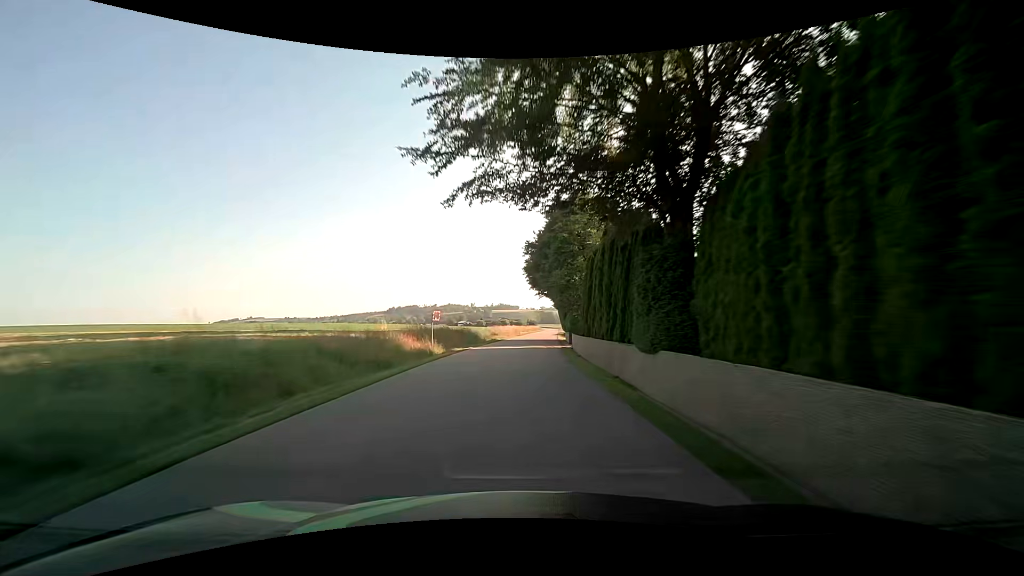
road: tertiary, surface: asphalt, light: Day
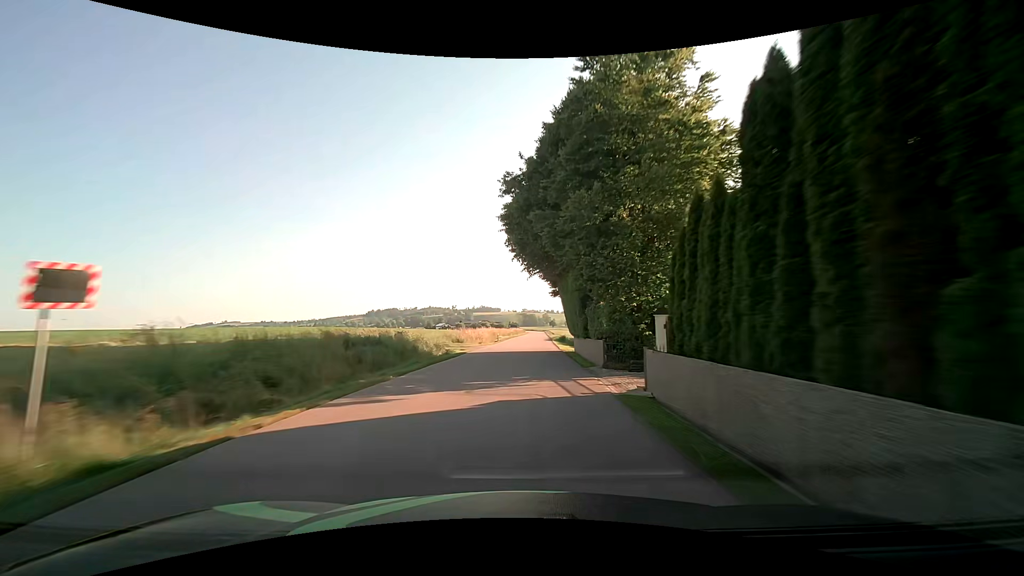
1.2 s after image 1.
(+0.4, +23.3) m; +2°
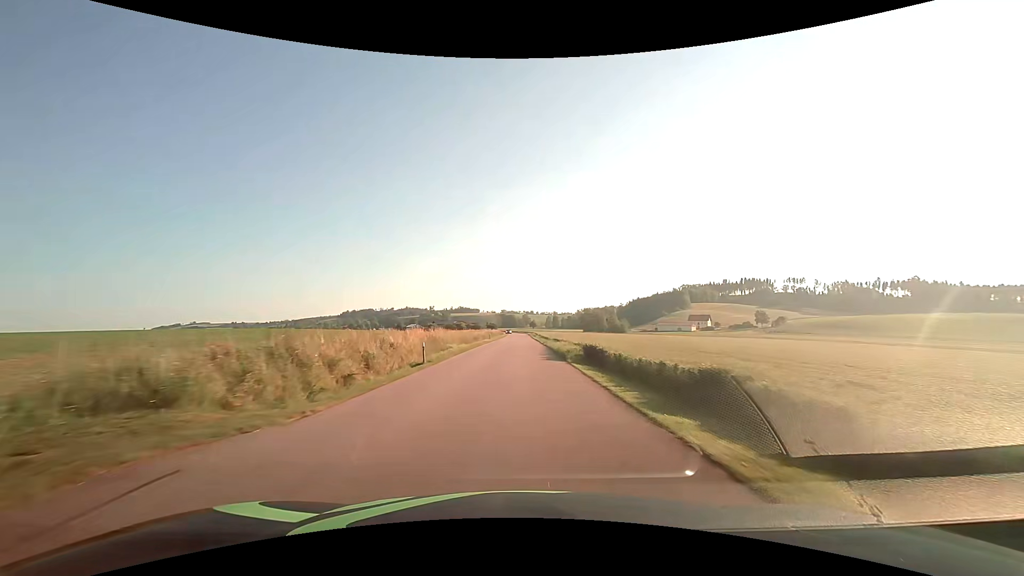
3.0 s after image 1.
(+0.4, +34.7) m; +2°
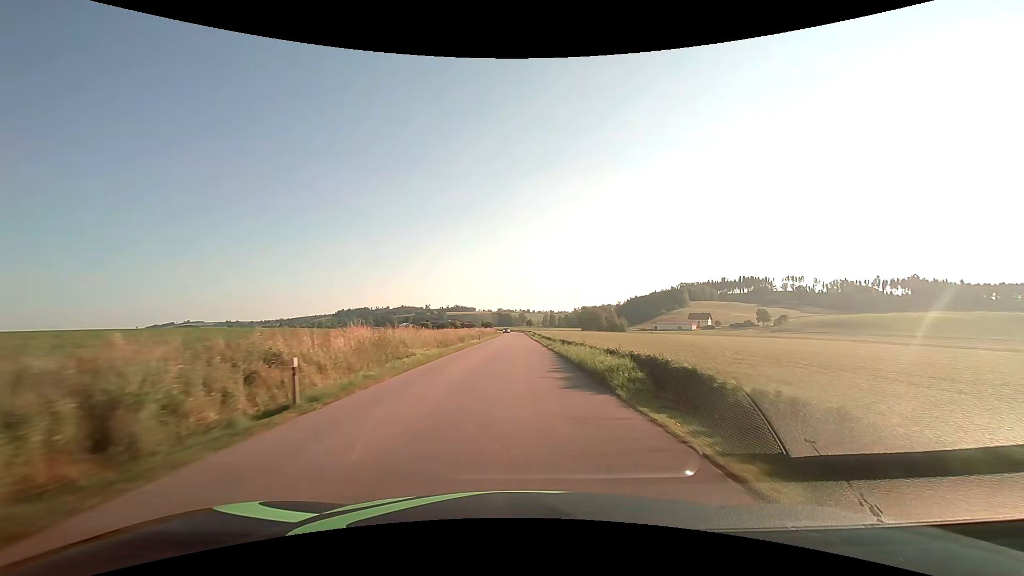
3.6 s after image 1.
(+0.1, +11.5) m; +1°
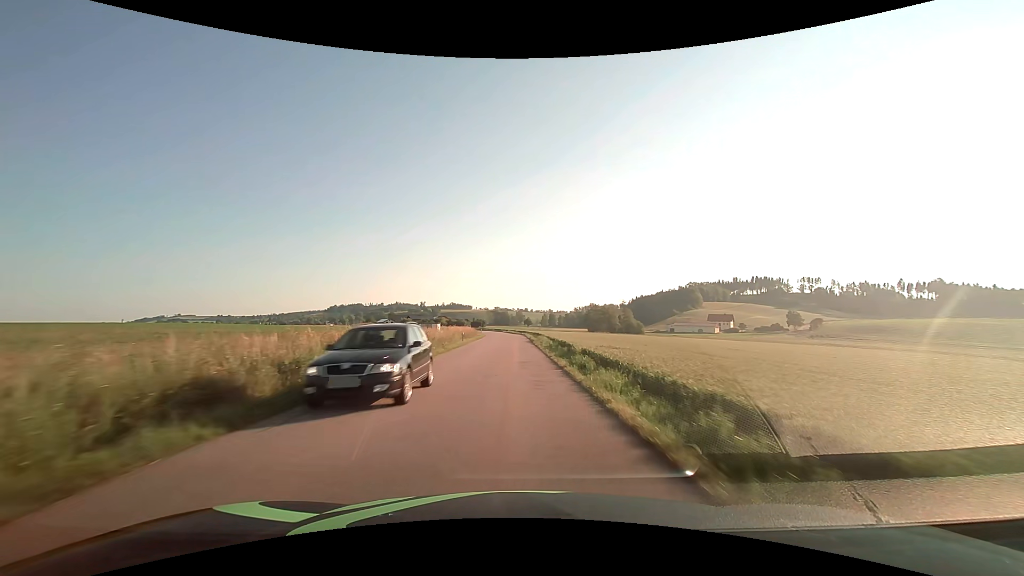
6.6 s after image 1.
(+0.2, +57.3) m; 0°
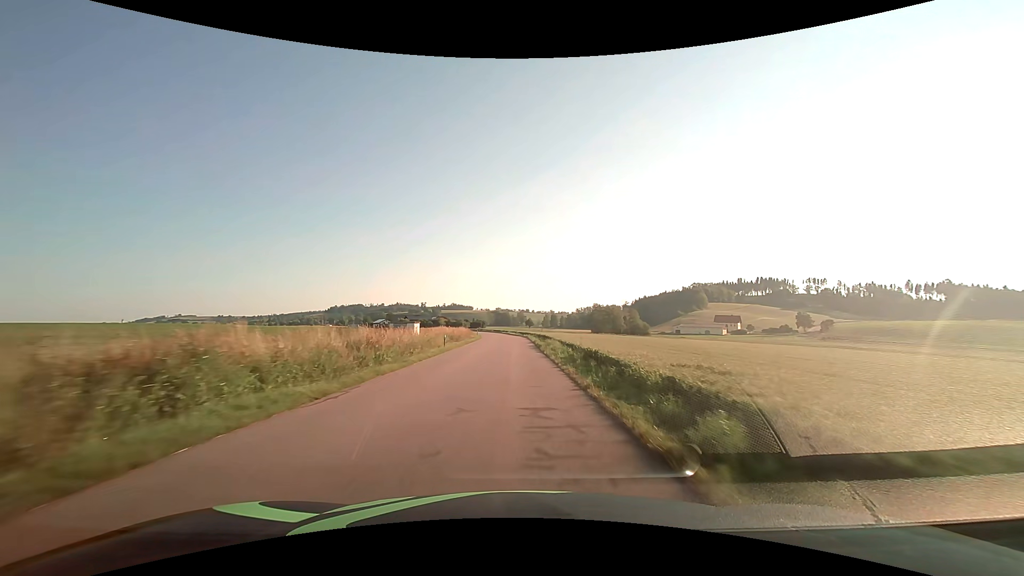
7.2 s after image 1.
(0.0, +11.4) m; 0°
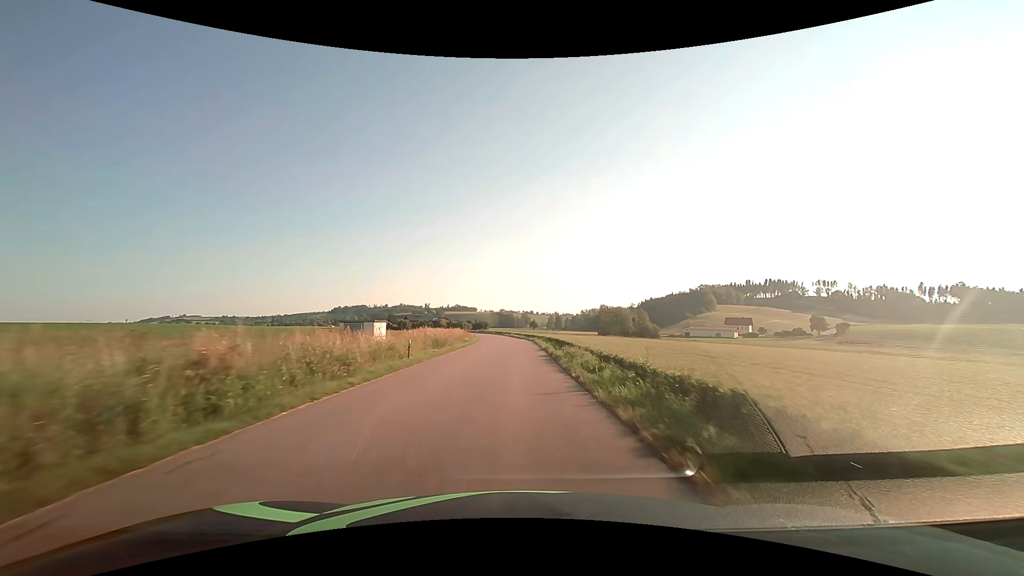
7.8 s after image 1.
(0.0, +11.4) m; -1°
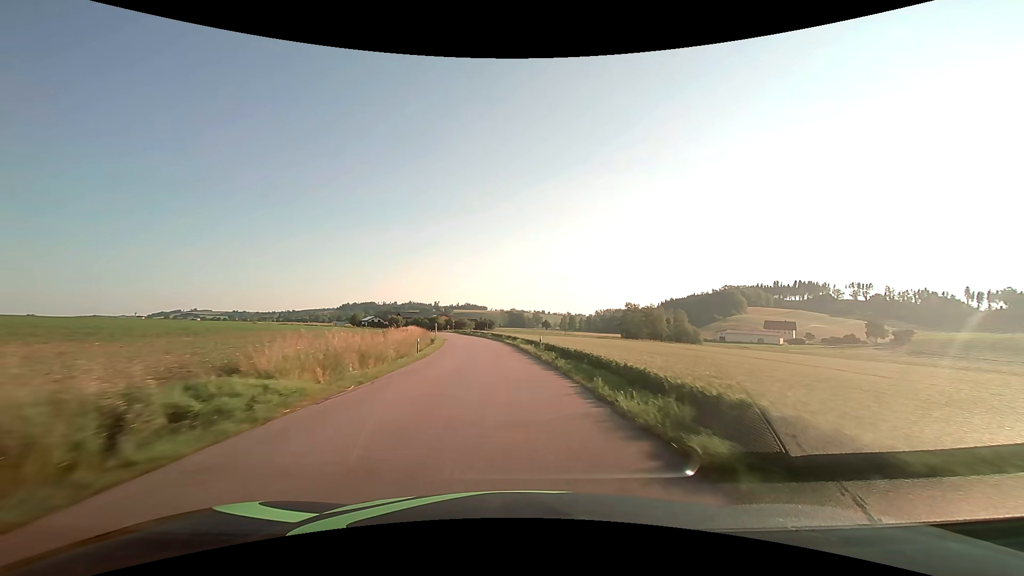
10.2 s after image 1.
(-0.1, +44.8) m; -1°
(0, +10) (-1, +20) (-1, +30) (-2, +40) (-4, +50) (-5, +60) (-7, +69) (-9, +79) (-12, +89) (-14, +99) m
